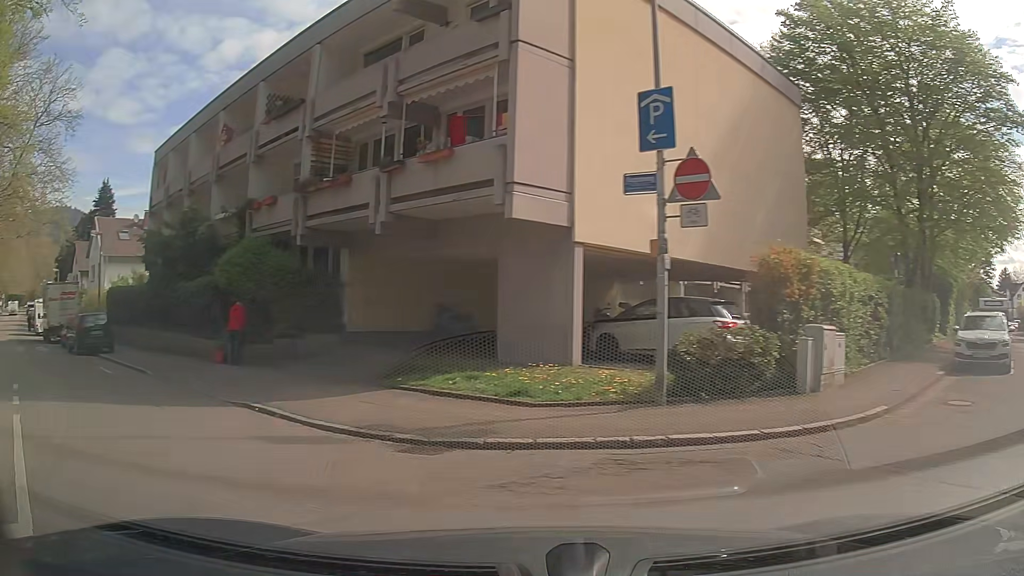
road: unclassified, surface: asphalt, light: Day
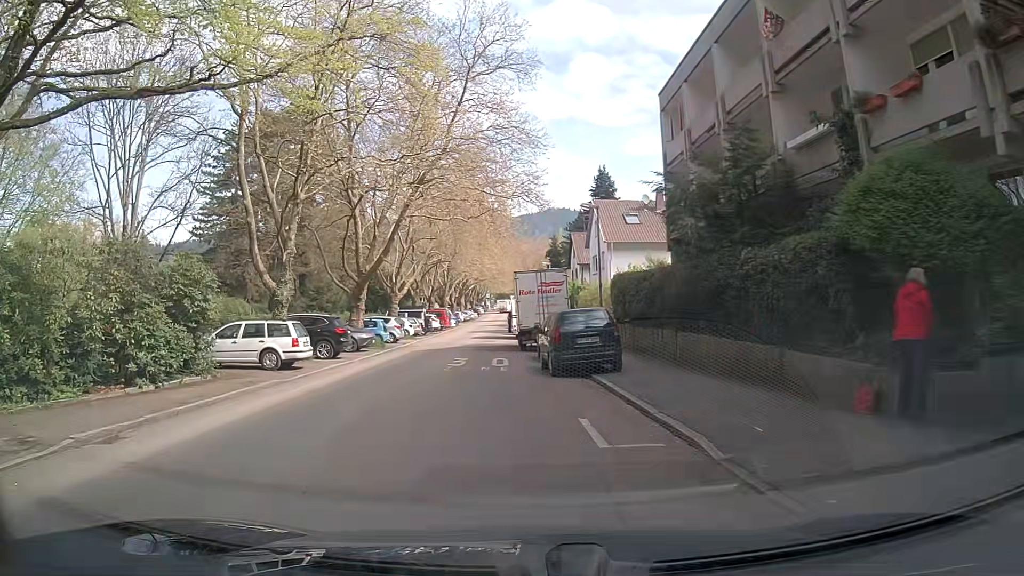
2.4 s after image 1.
(-4.6, +9.1) m; -45°
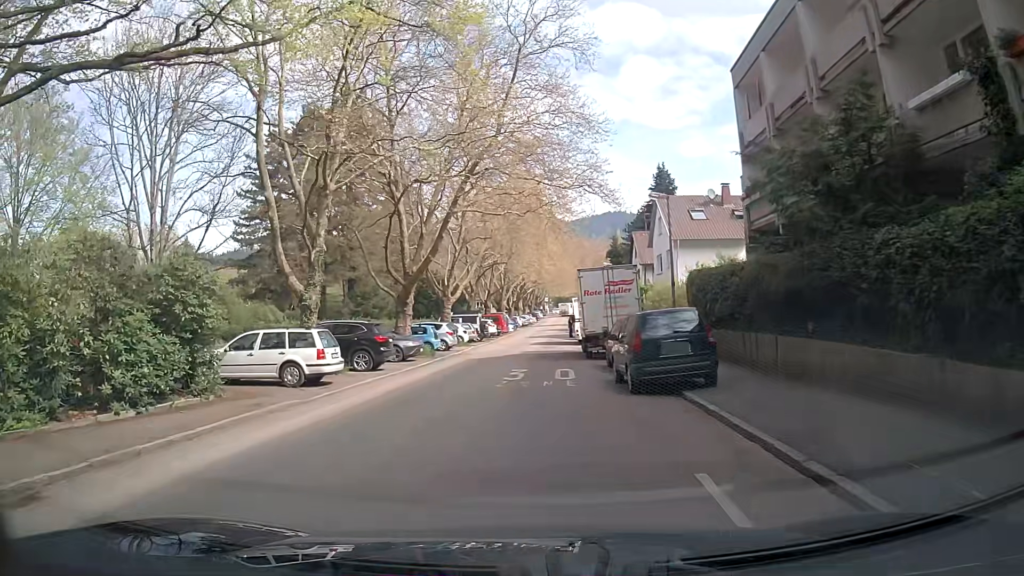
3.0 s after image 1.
(-0.1, +3.2) m; -3°
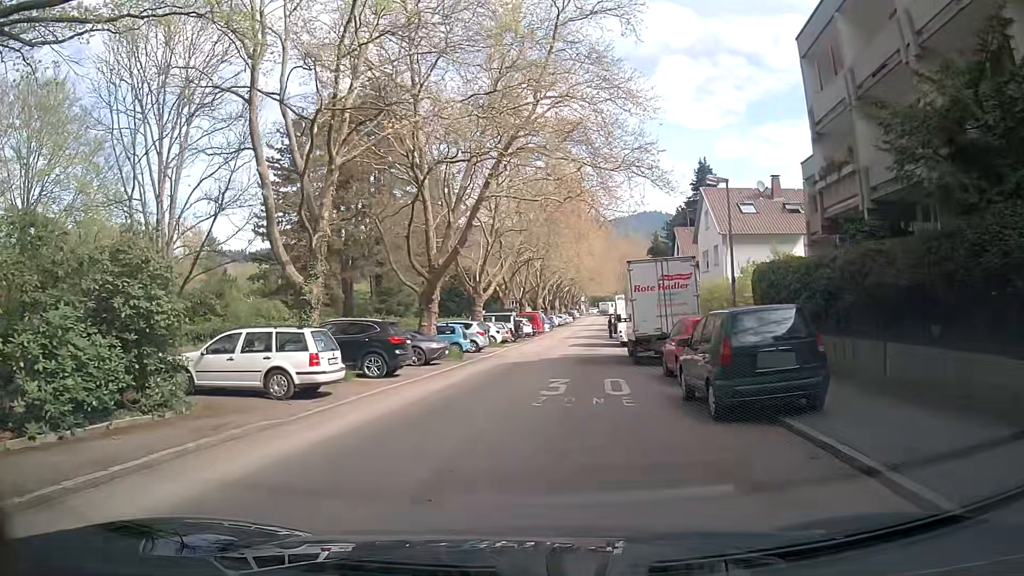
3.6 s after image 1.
(0.0, +3.4) m; -2°
